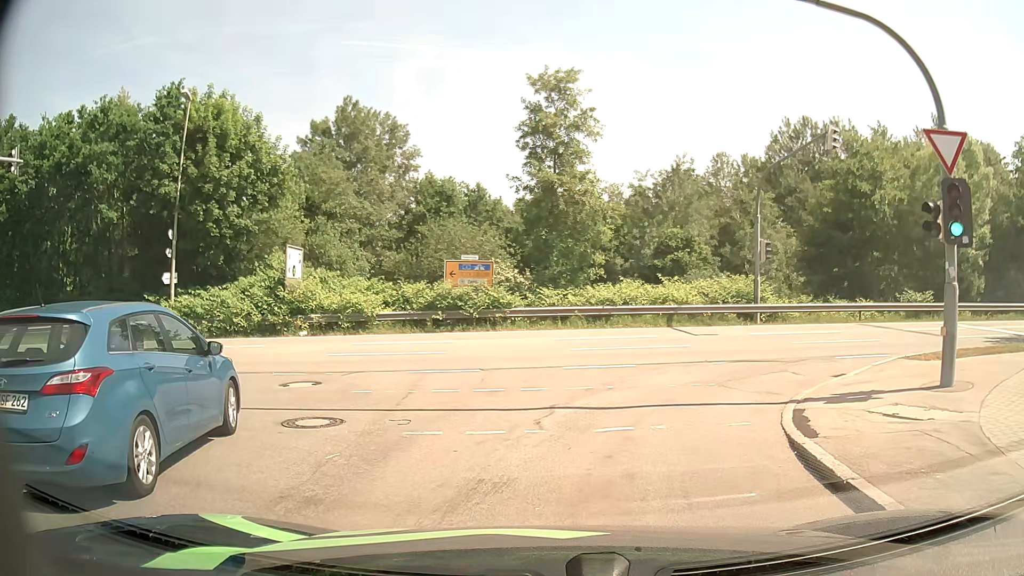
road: residential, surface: asphalt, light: Day
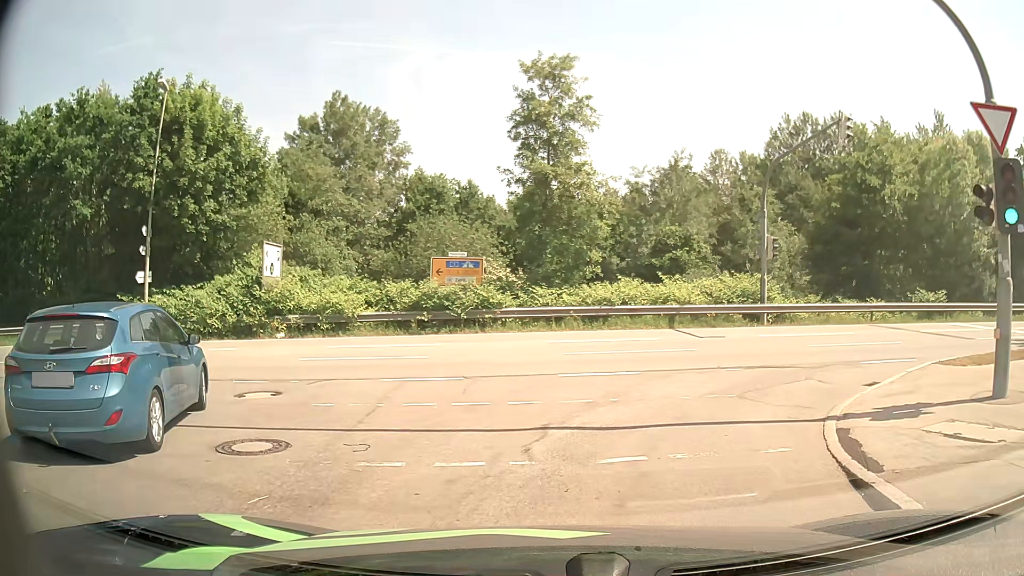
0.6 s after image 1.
(0.0, +1.7) m; +1°
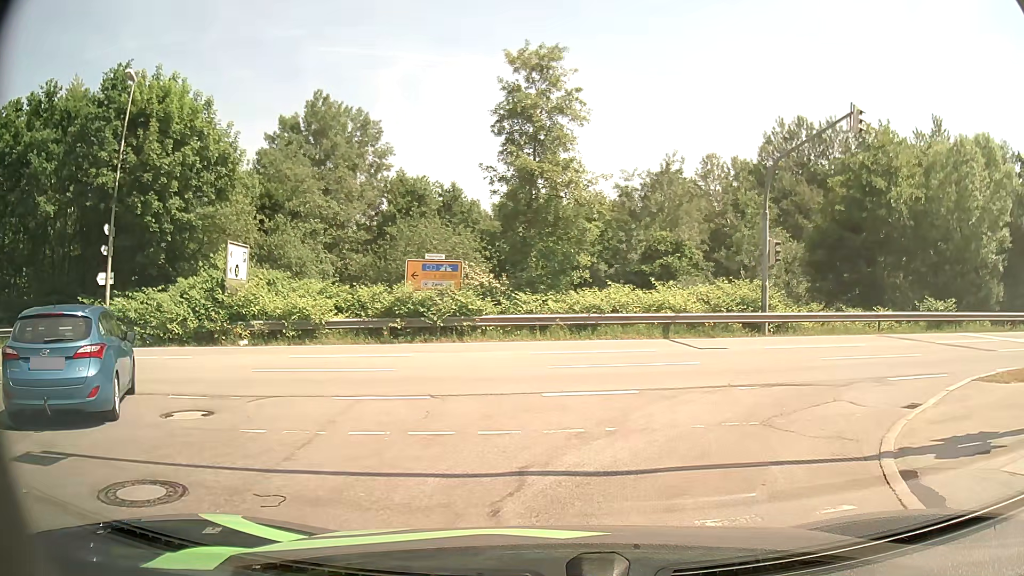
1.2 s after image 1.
(0.0, +1.9) m; +1°
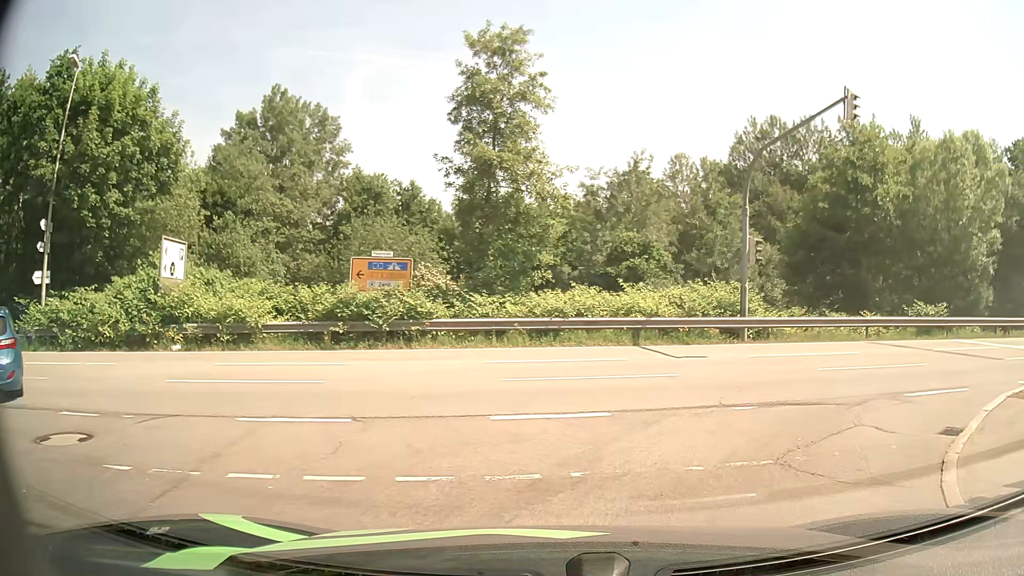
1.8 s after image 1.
(+0.1, +2.0) m; +4°
